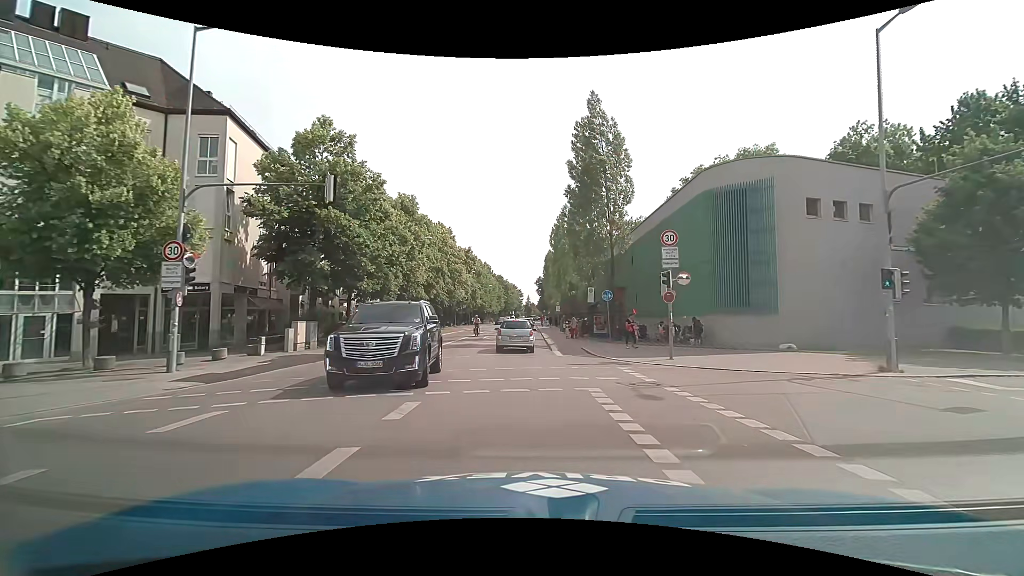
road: secondary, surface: asphalt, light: Day
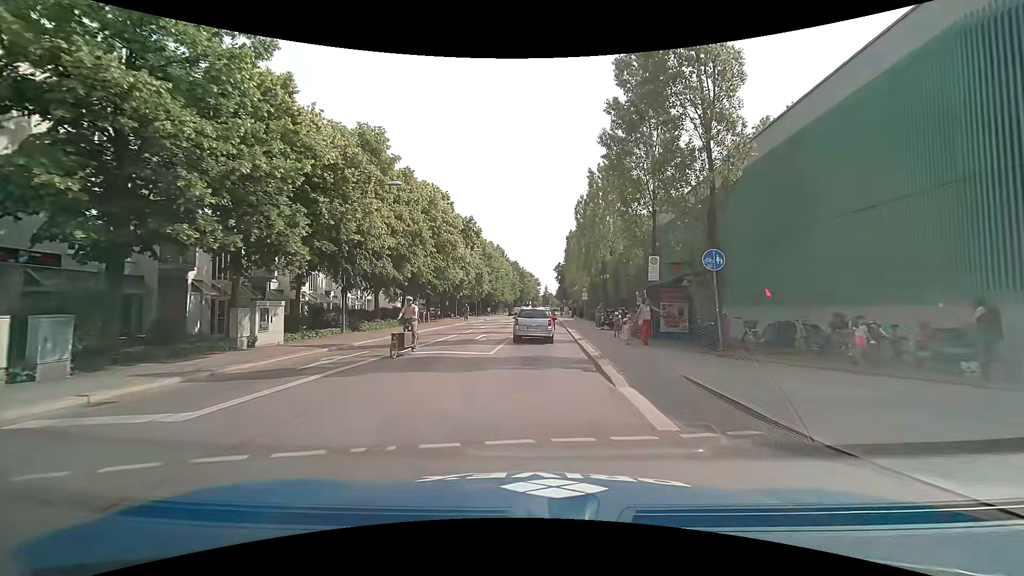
(-0.3, +14.7) m; -2°
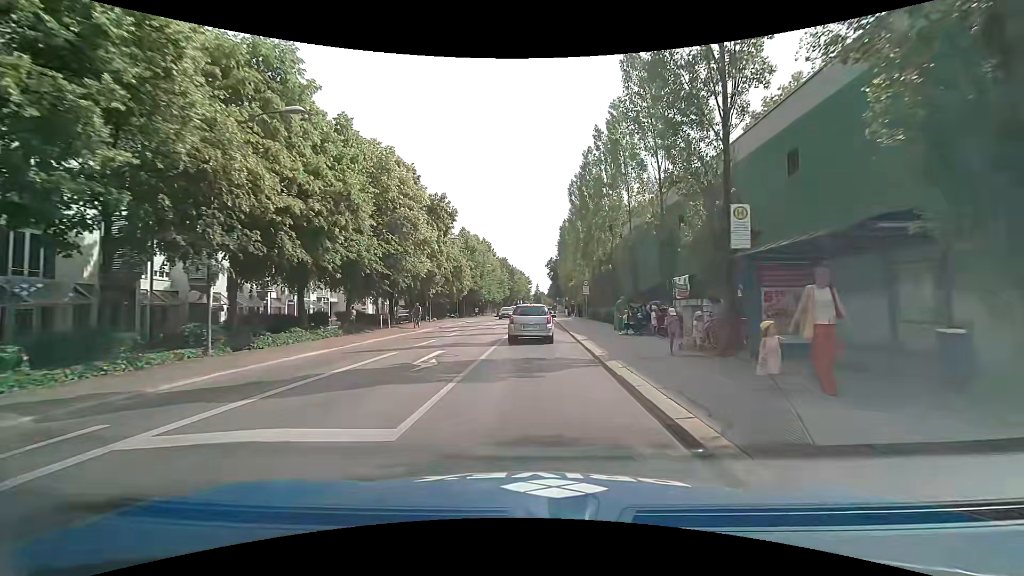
(0.0, +10.3) m; +1°
(0, +10) (0, +20) (0, +30) (0, +40) (0, +50) (0, +60) (0, +70) (0, +80) (0, +90) (0, +100) m
